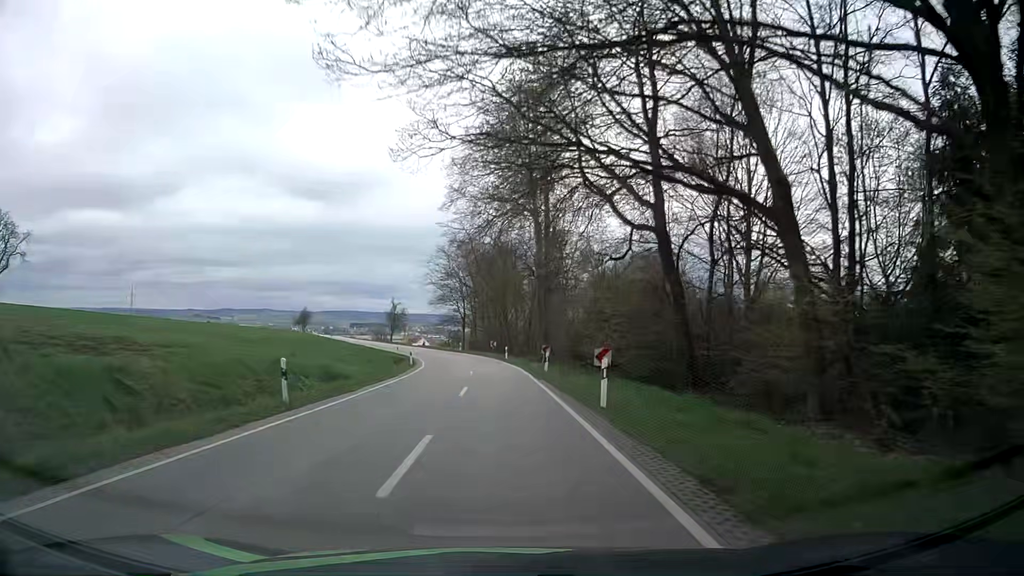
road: secondary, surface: asphalt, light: Day
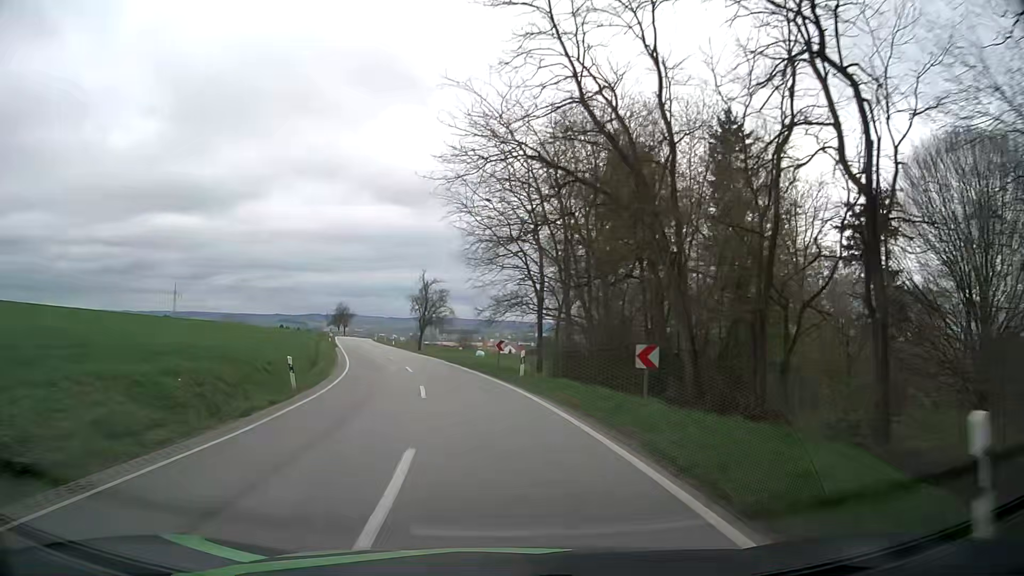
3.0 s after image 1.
(-1.5, +49.1) m; -7°
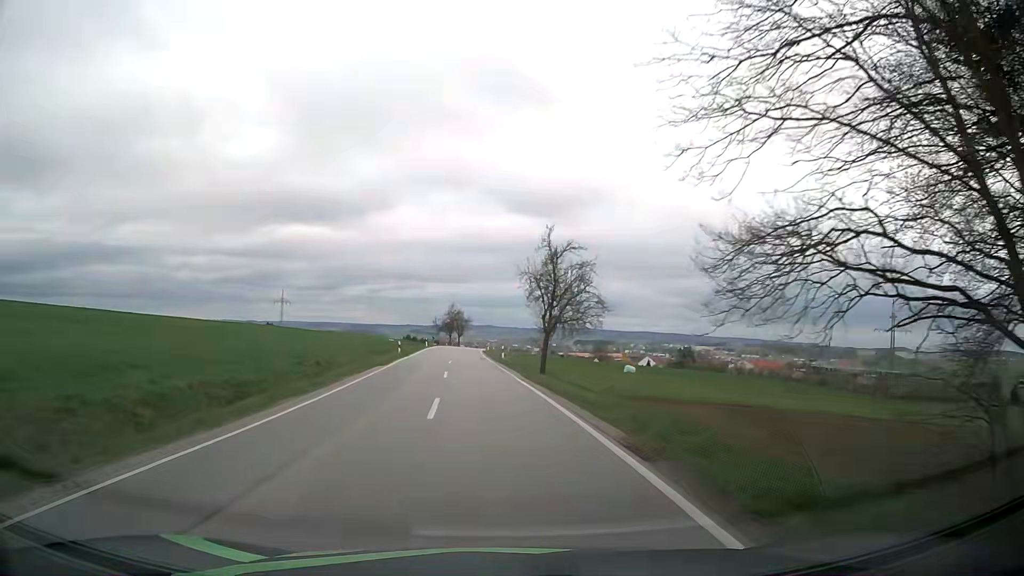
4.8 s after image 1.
(-2.8, +28.8) m; -11°
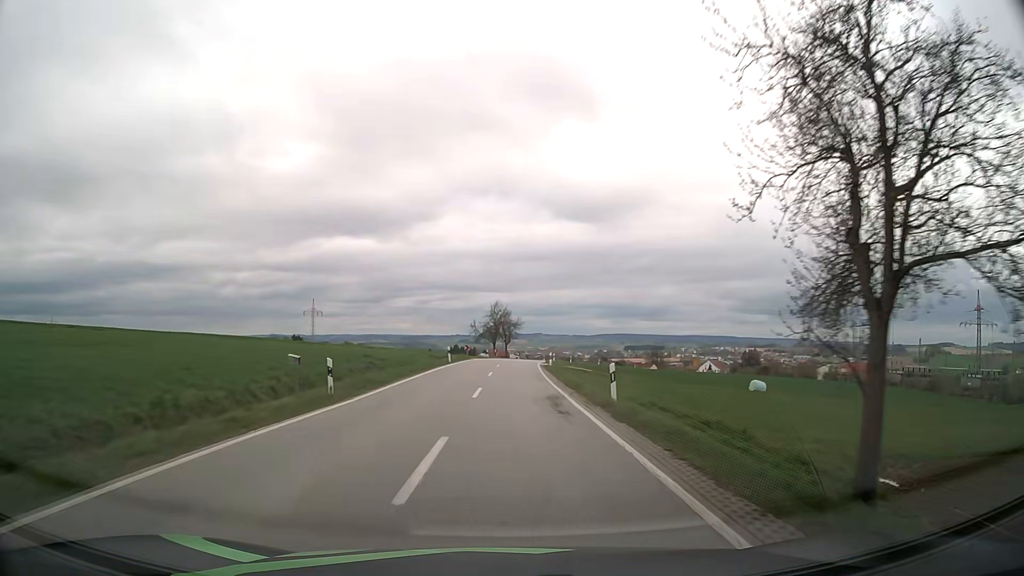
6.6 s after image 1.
(-1.7, +29.7) m; -5°
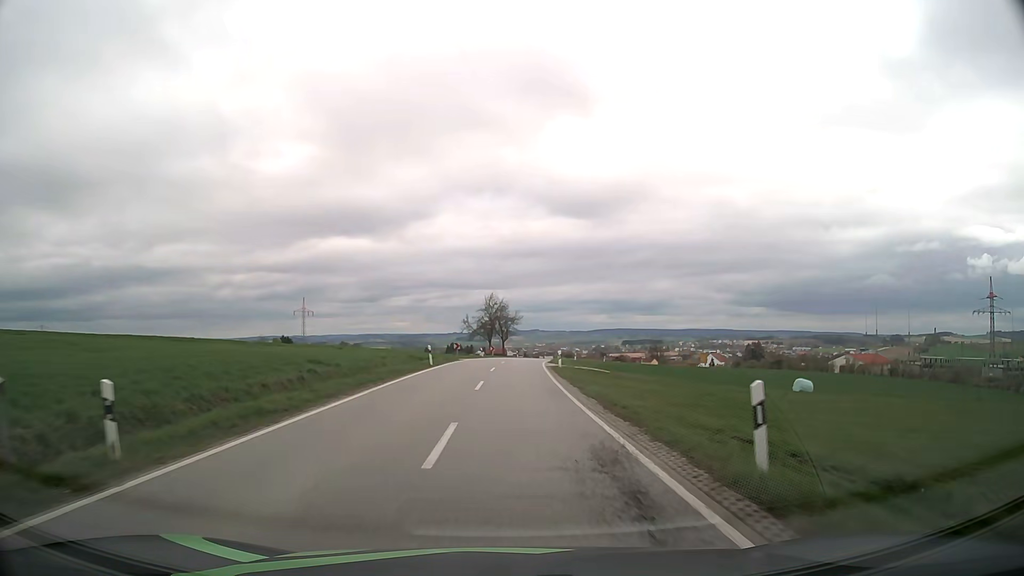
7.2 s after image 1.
(0.0, +10.1) m; 0°
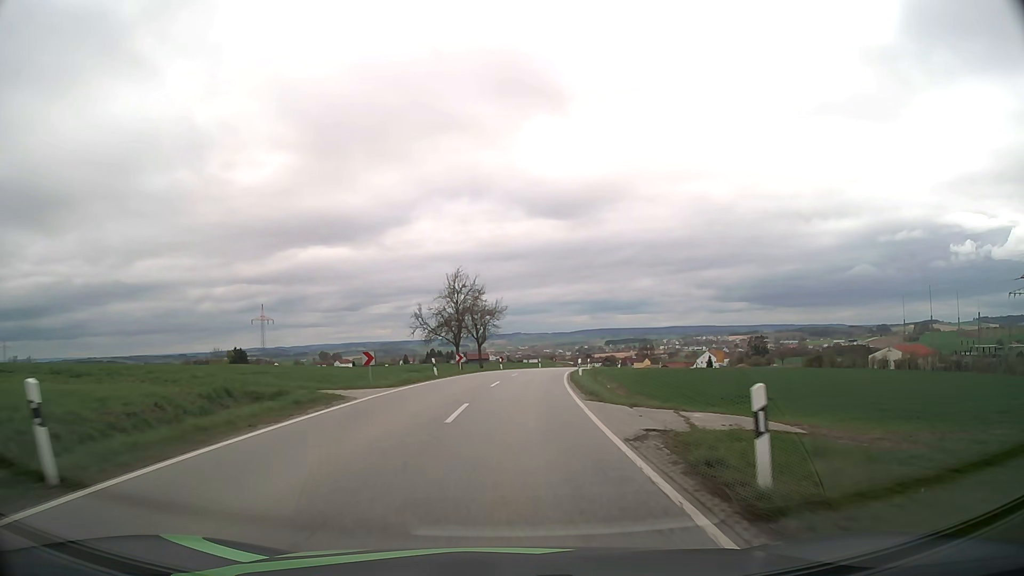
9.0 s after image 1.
(+0.4, +30.7) m; +1°
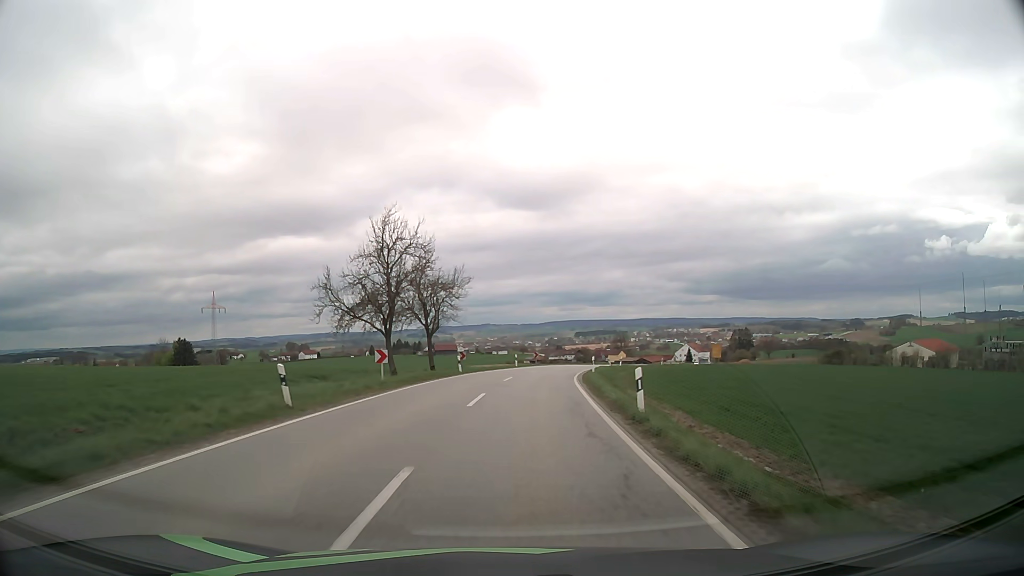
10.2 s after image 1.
(+0.3, +20.6) m; +2°
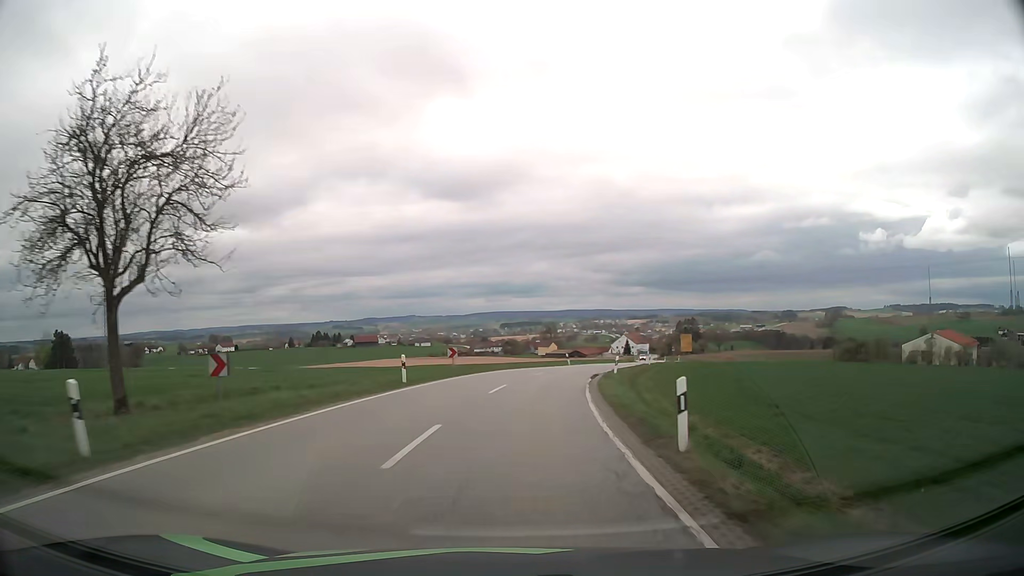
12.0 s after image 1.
(+1.7, +30.8) m; +6°
(0, +10) (+1, +20) (+2, +30) (+4, +40) (+7, +49) (+10, +59) (+13, +68) (+17, +78) (+20, +87) (+23, +97) m
